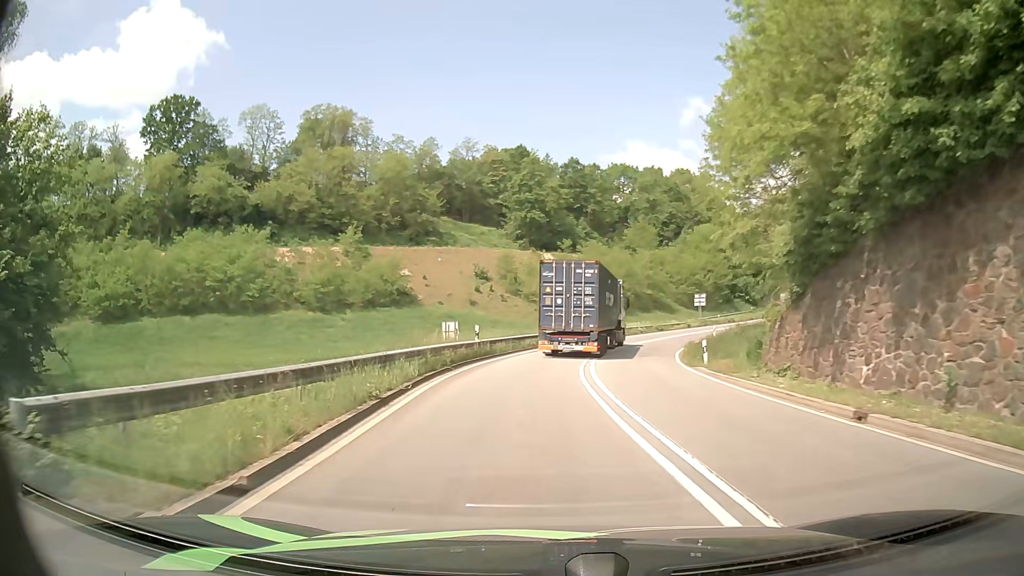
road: primary_link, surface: asphalt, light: Day
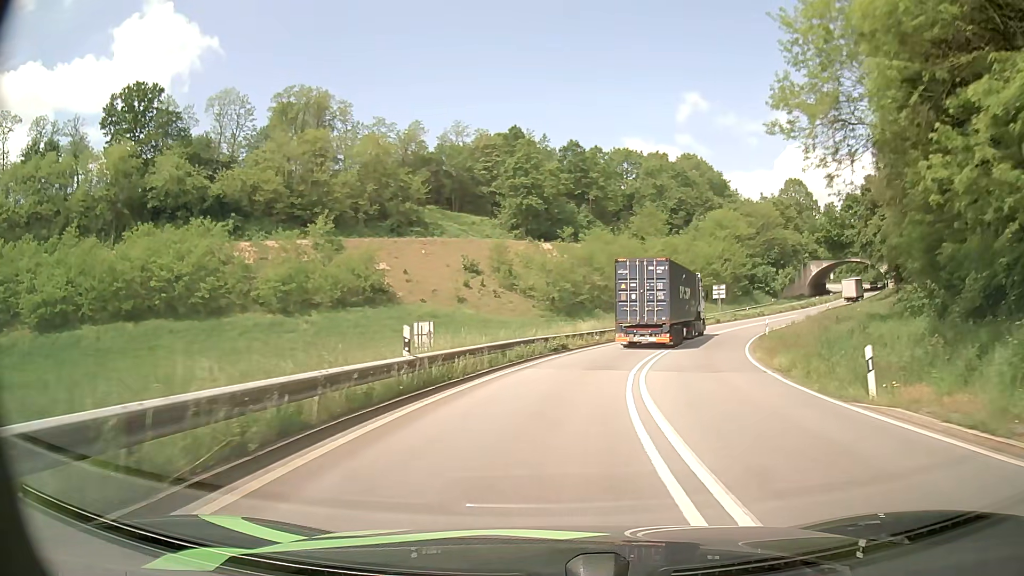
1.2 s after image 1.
(-0.1, +13.4) m; 0°
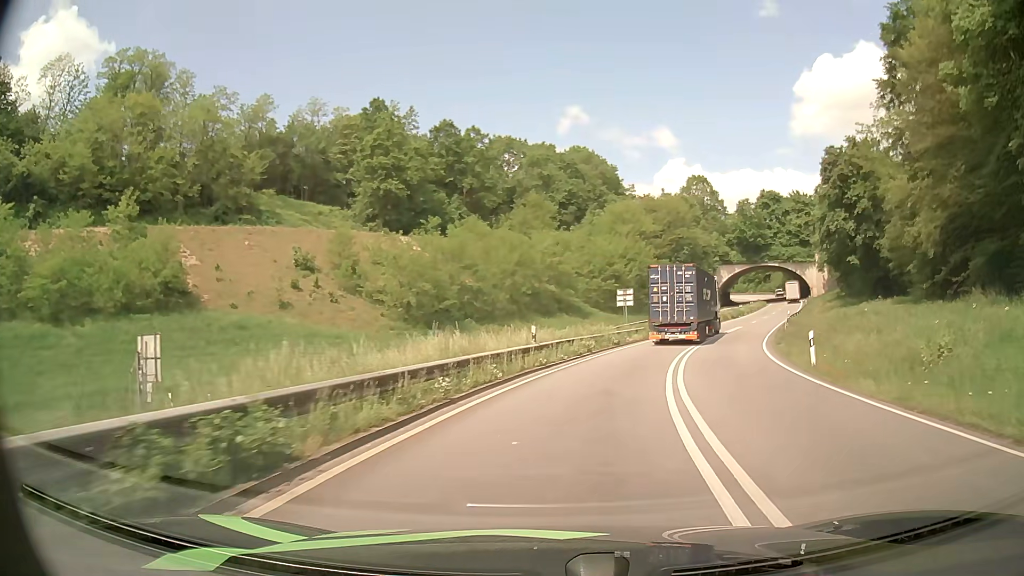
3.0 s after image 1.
(+1.6, +22.5) m; +10°
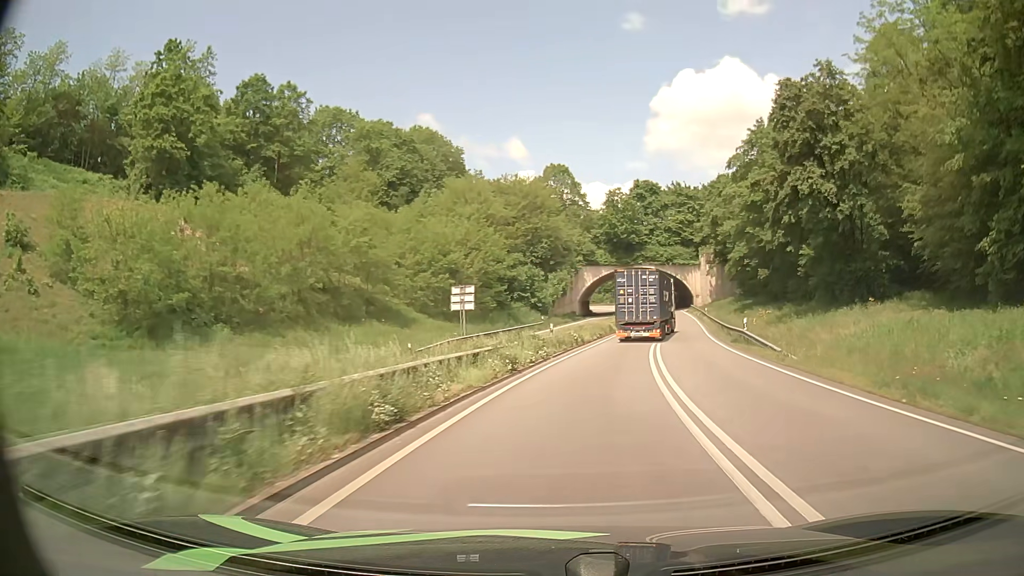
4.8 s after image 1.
(+3.0, +25.0) m; +13°
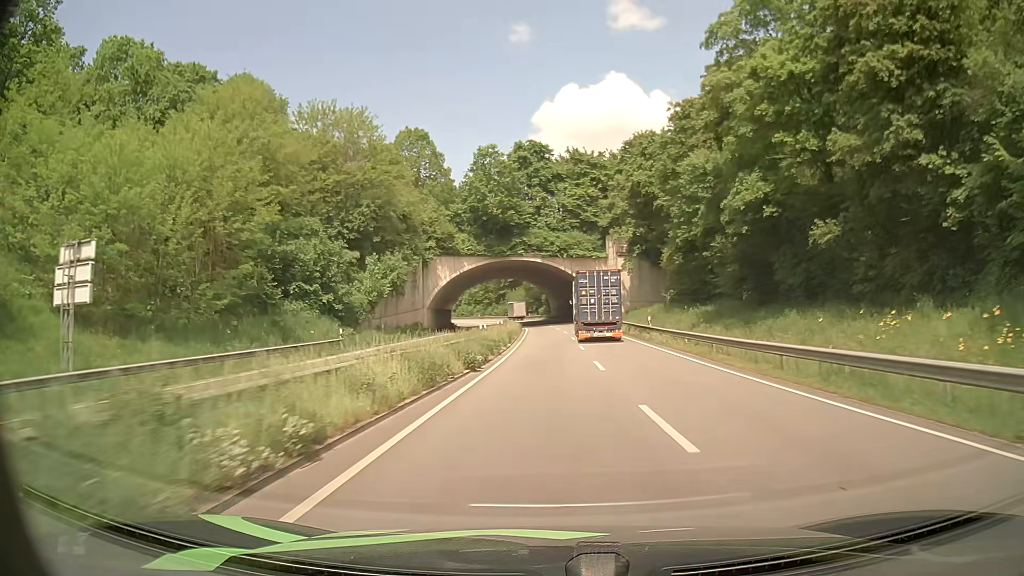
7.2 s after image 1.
(+4.4, +37.1) m; +11°
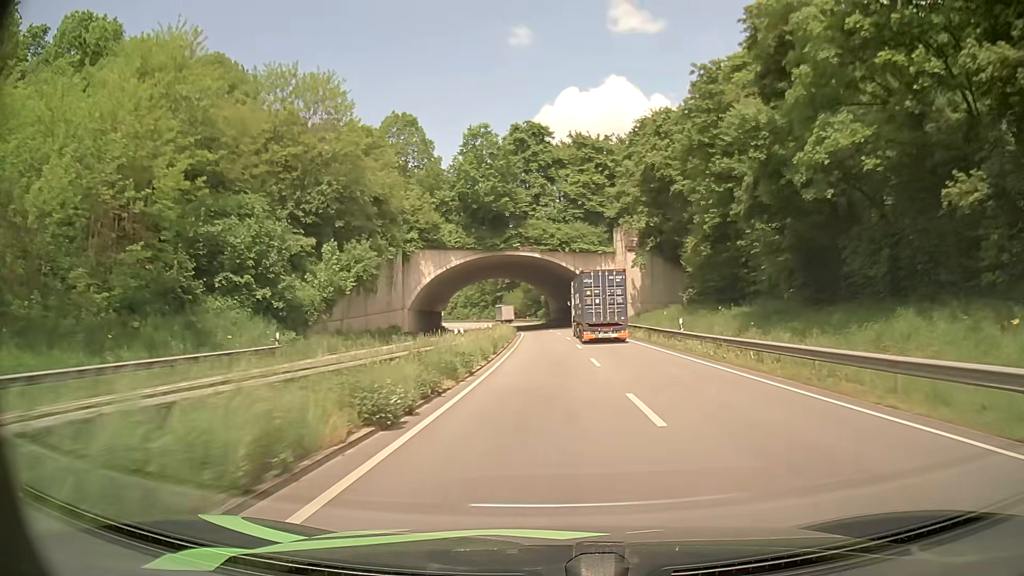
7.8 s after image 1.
(0.0, +10.3) m; 0°
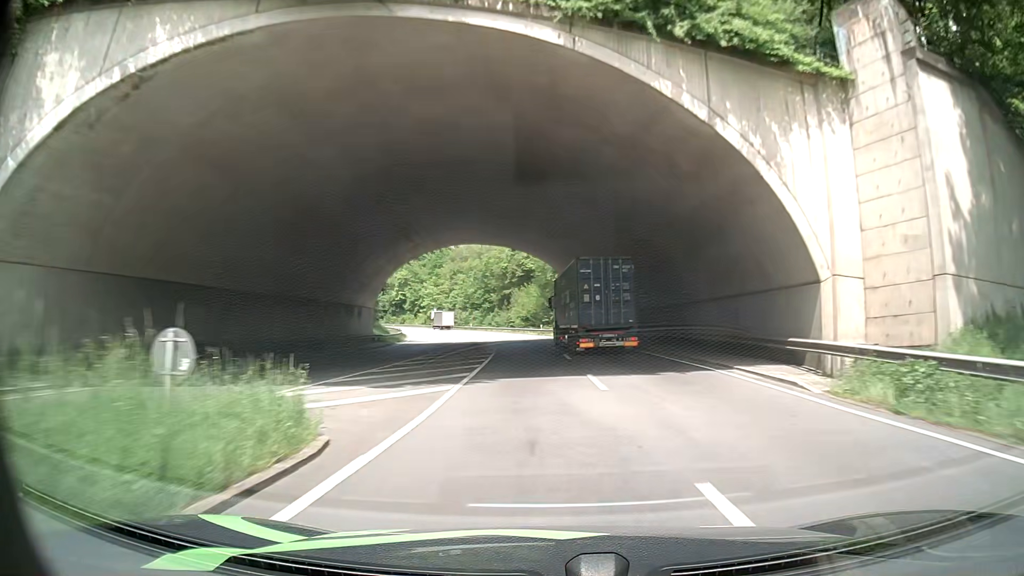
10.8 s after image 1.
(-0.2, +56.5) m; -2°
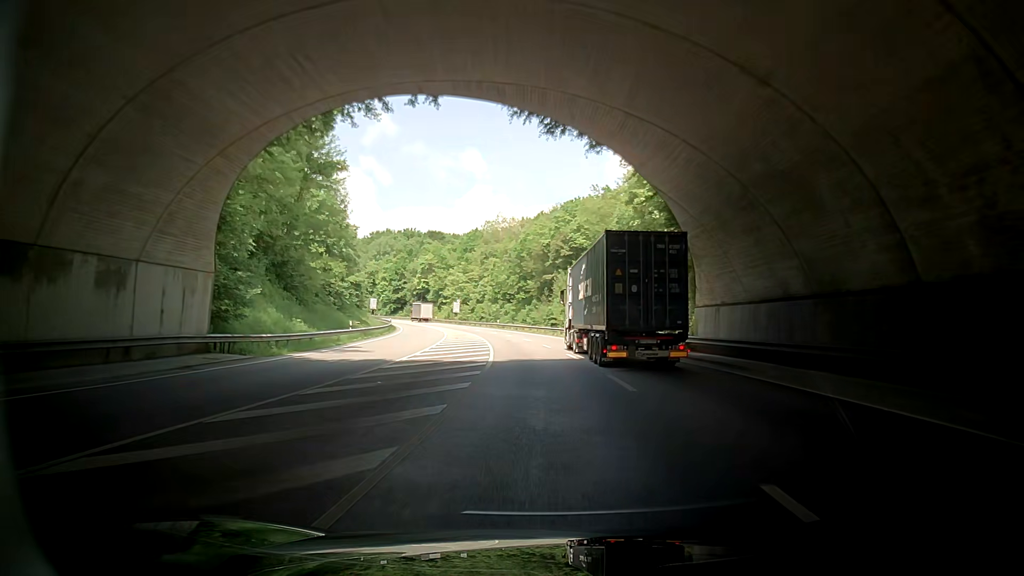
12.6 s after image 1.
(-0.7, +36.6) m; 0°
(0, +10) (0, +20) (-1, +30) (-3, +40) (-4, +50) (-7, +59) (-9, +69) (-12, +79) (-15, +88) (-18, +98) m
